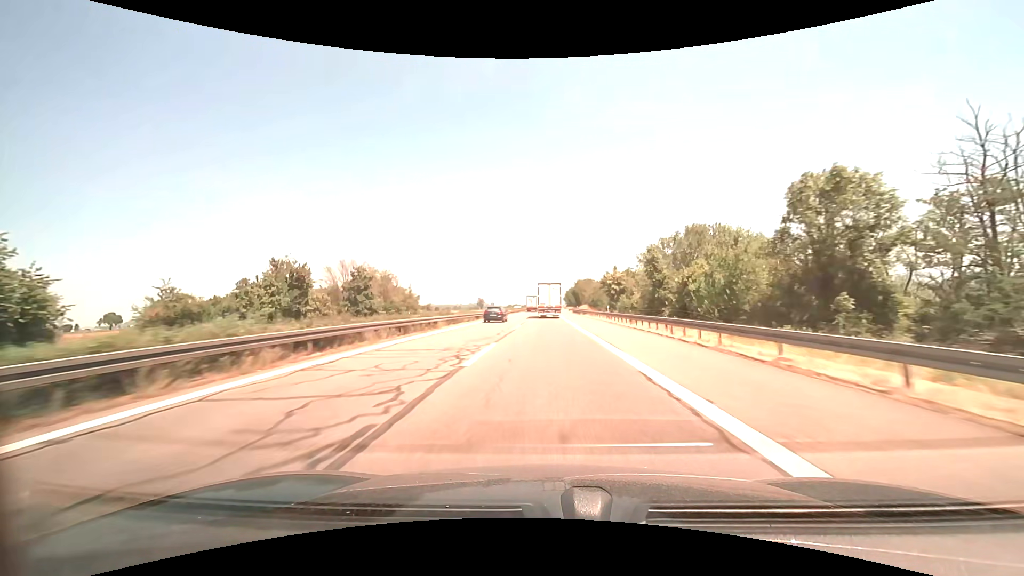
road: motorway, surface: asphalt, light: Day
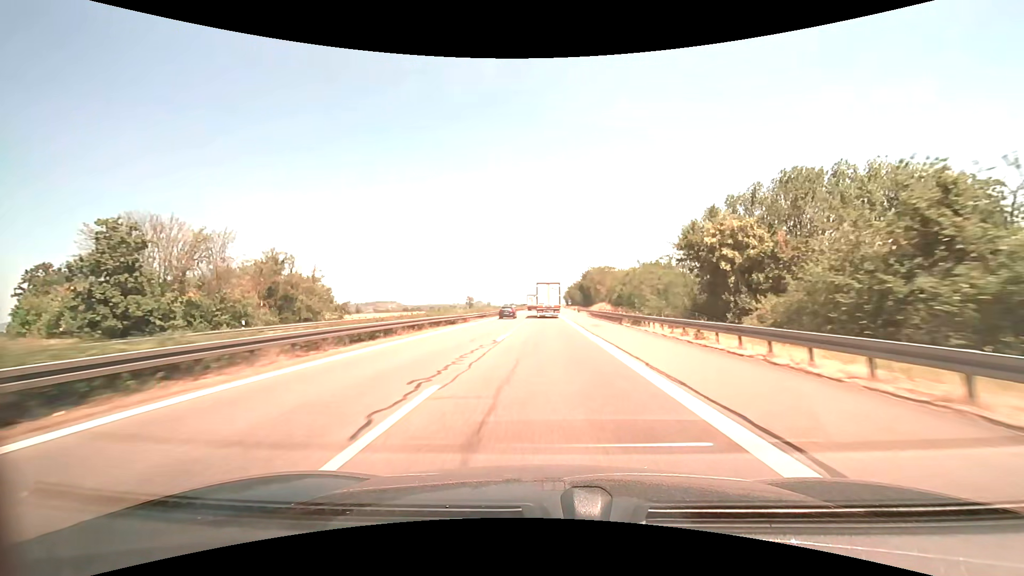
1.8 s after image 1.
(+0.1, +44.9) m; 0°
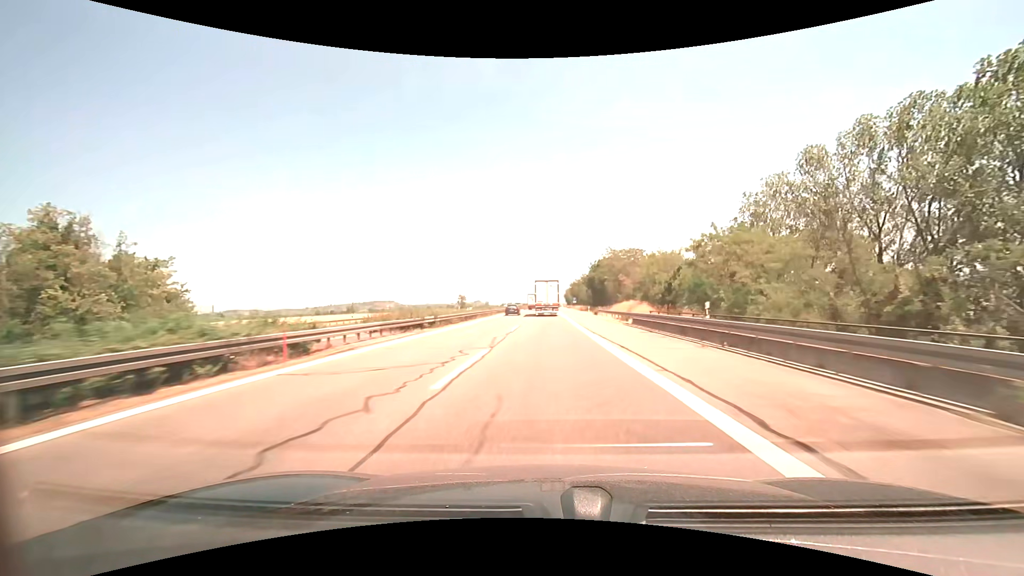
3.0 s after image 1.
(+0.1, +29.8) m; 0°
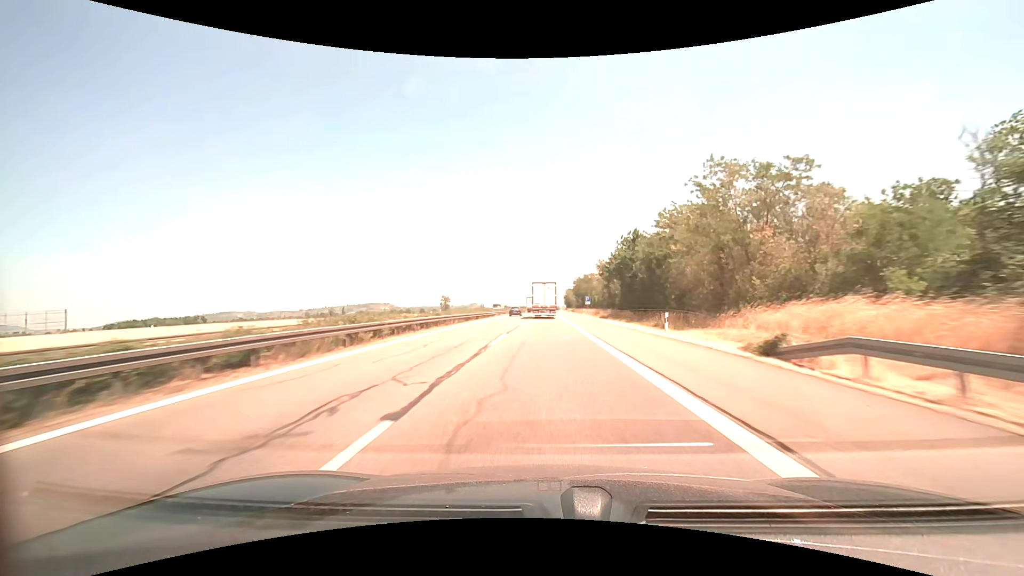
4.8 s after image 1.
(+0.2, +44.3) m; +1°
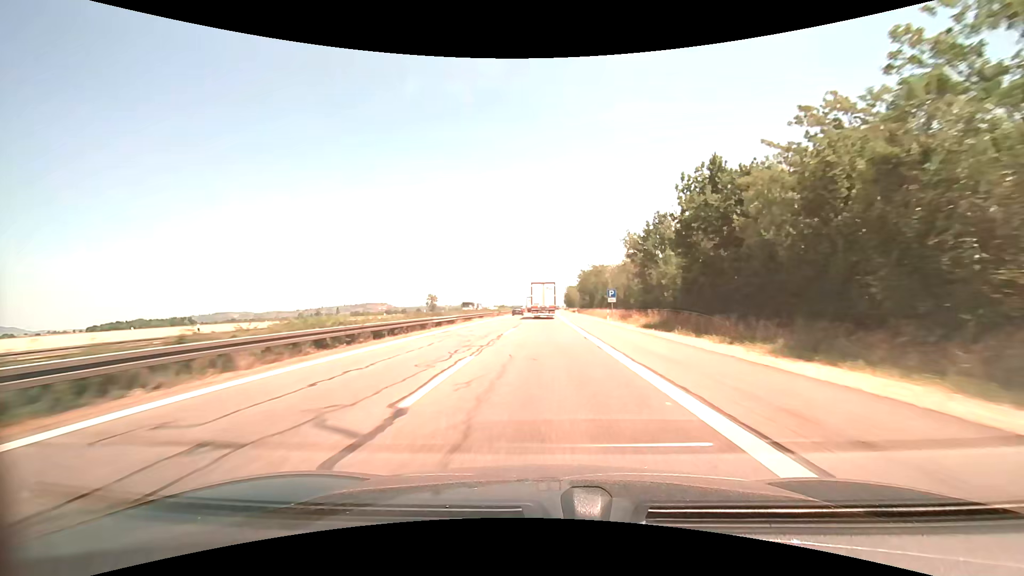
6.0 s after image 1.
(-0.1, +29.2) m; 0°
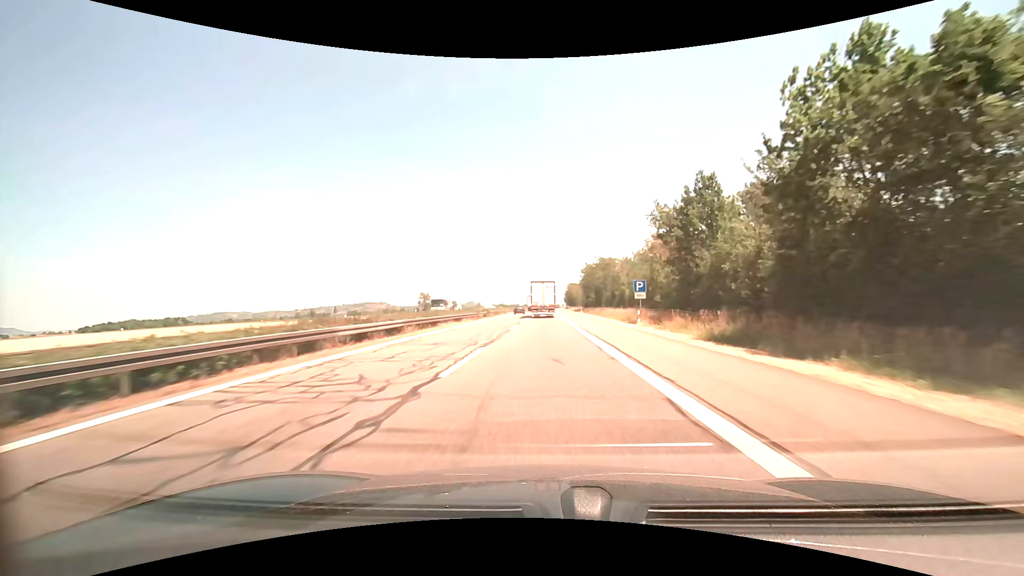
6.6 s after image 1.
(0.0, +14.6) m; 0°
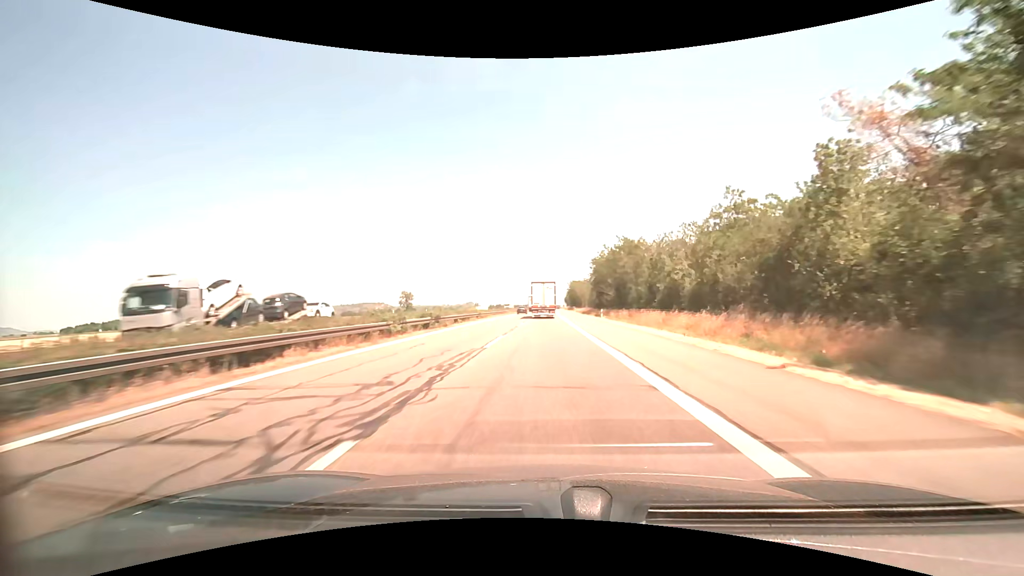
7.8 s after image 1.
(-0.1, +29.0) m; 0°
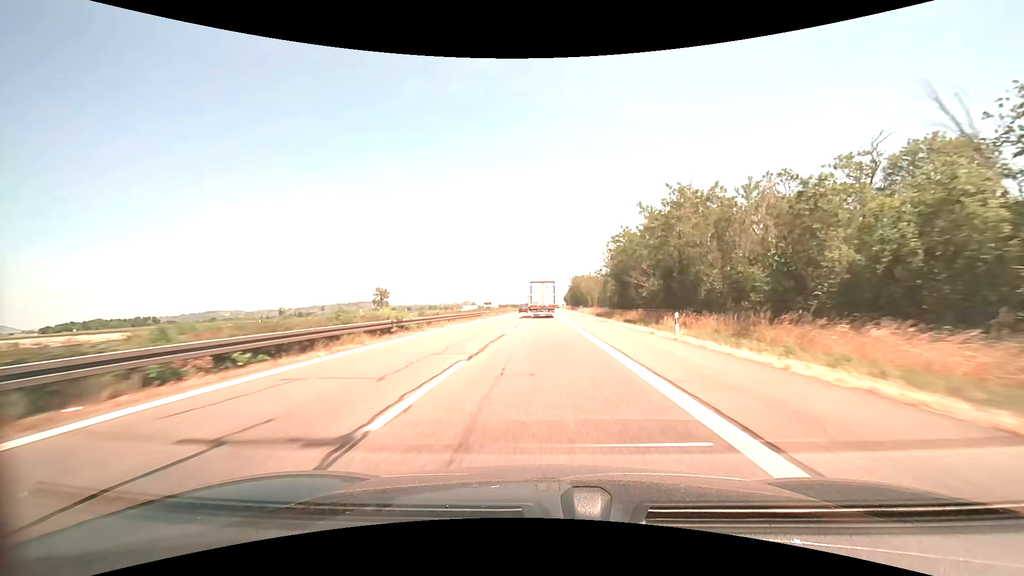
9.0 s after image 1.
(-0.1, +28.9) m; 0°
(0, +10) (0, +20) (0, +30) (0, +40) (0, +50) (0, +60) (0, +70) (+1, +80) (+1, +90) (+1, +100) m
